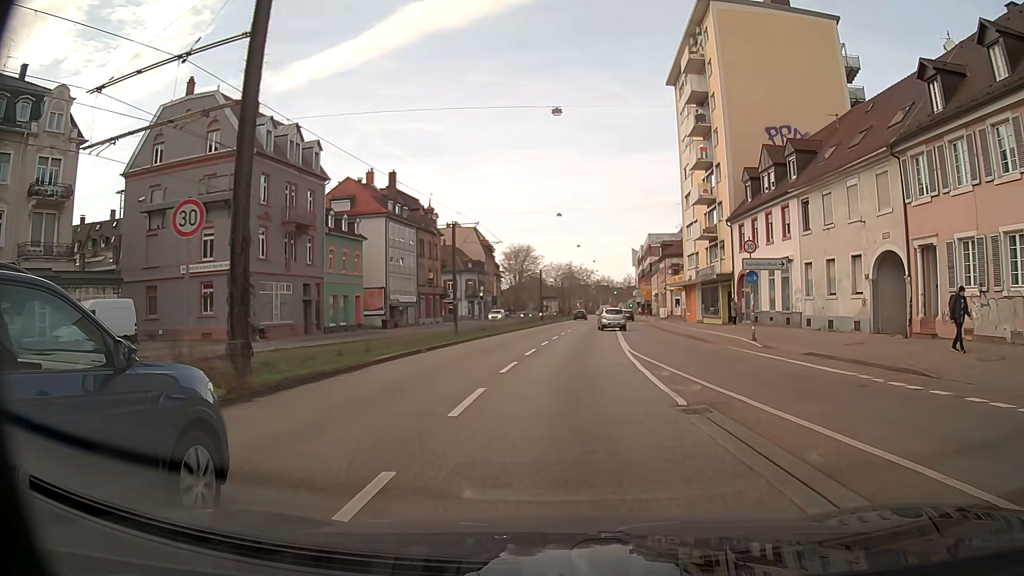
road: trunk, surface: asphalt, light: Day
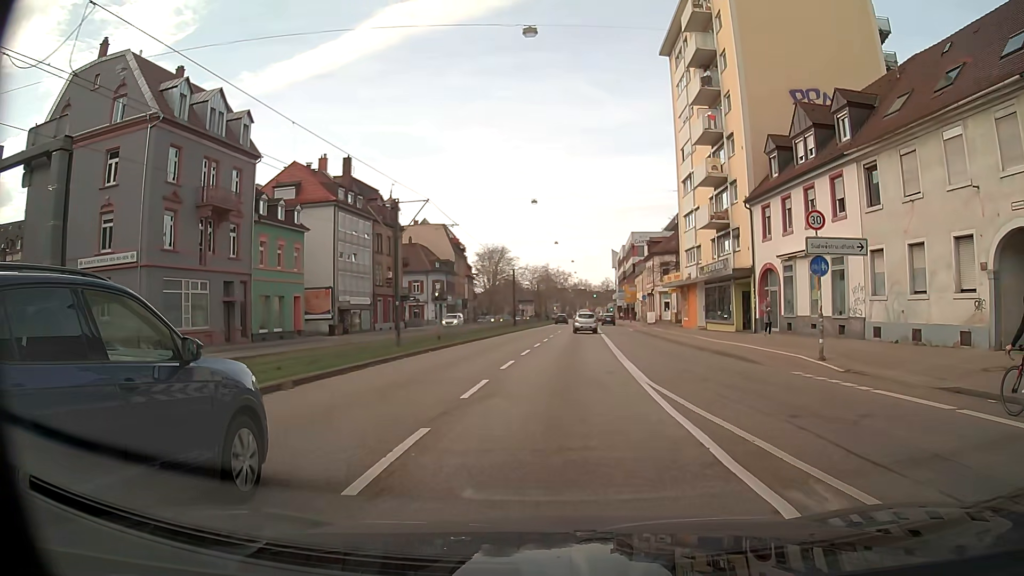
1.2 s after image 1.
(+0.2, +9.5) m; +2°
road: primary
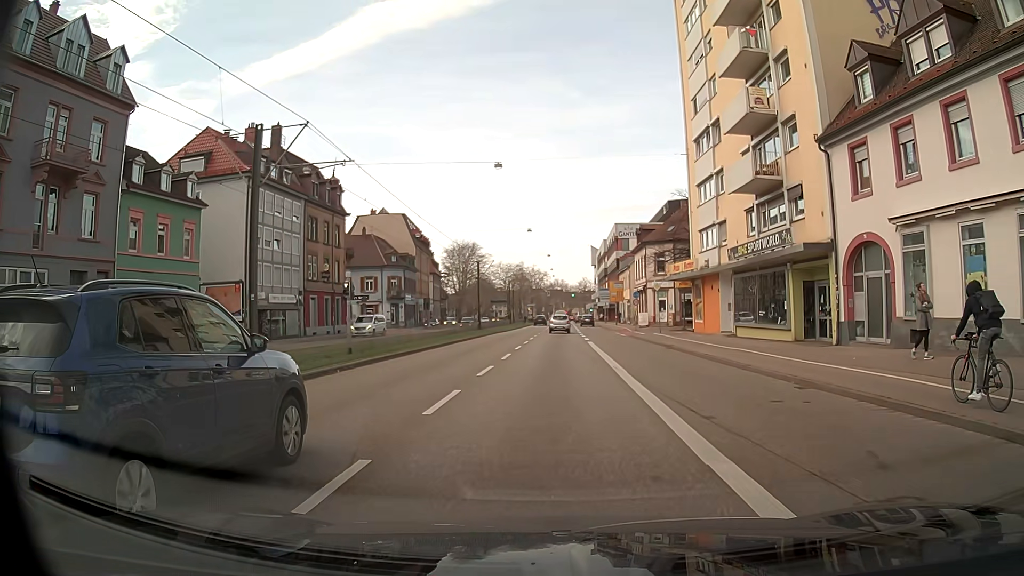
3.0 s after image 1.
(+0.3, +13.6) m; +2°
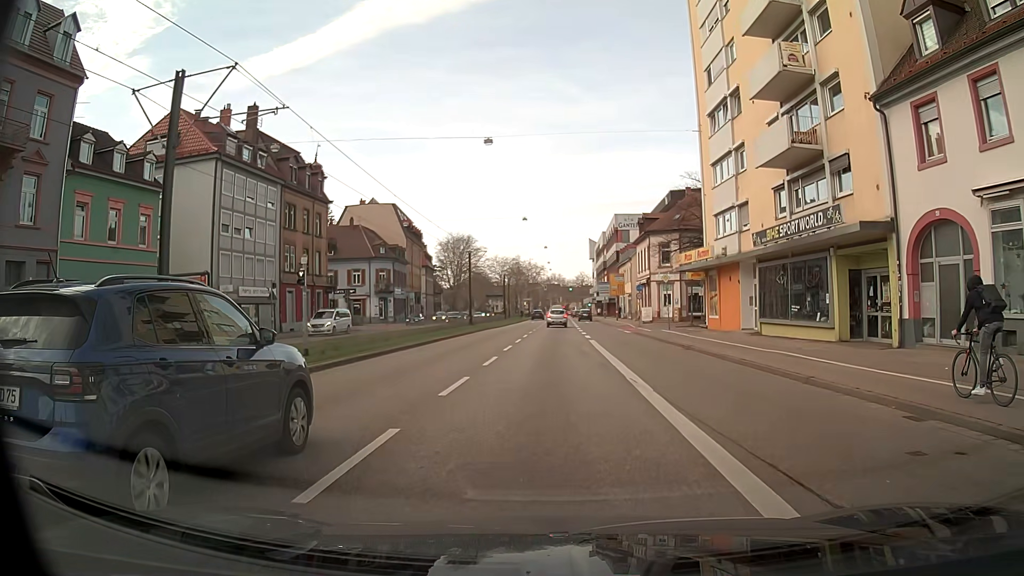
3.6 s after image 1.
(0.0, +4.6) m; 0°
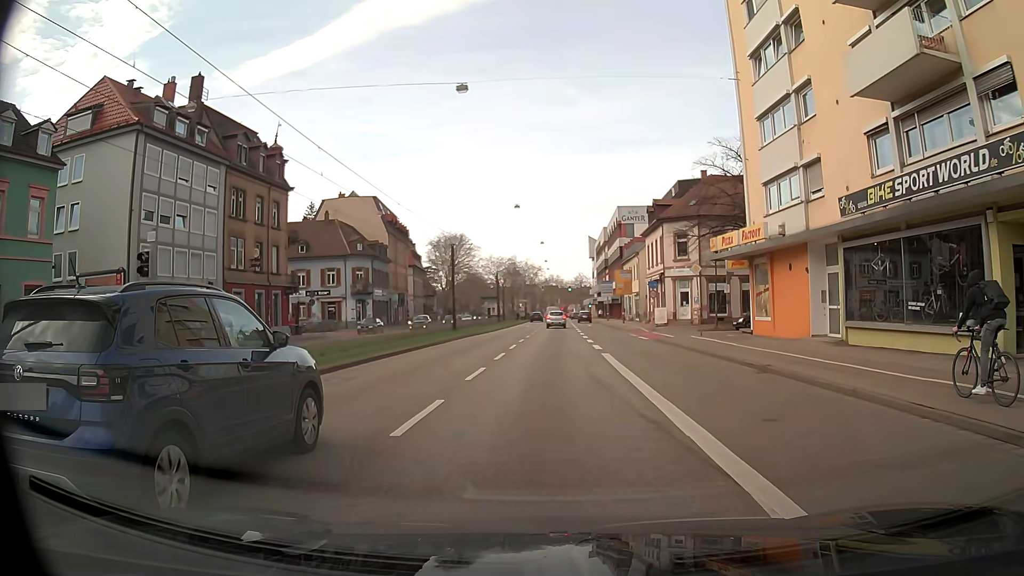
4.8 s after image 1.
(0.0, +9.3) m; 0°
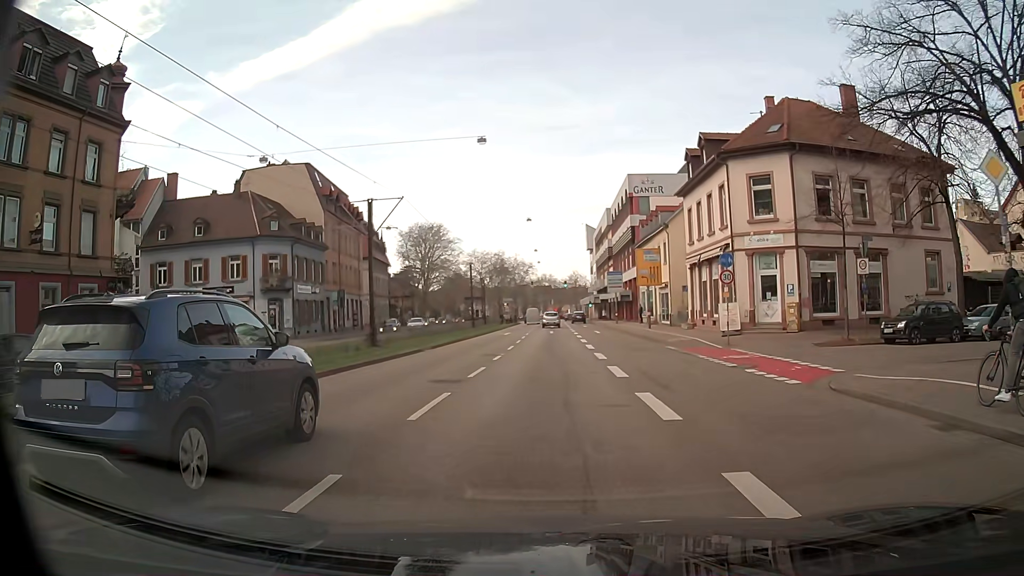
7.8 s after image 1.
(+0.1, +22.8) m; +1°
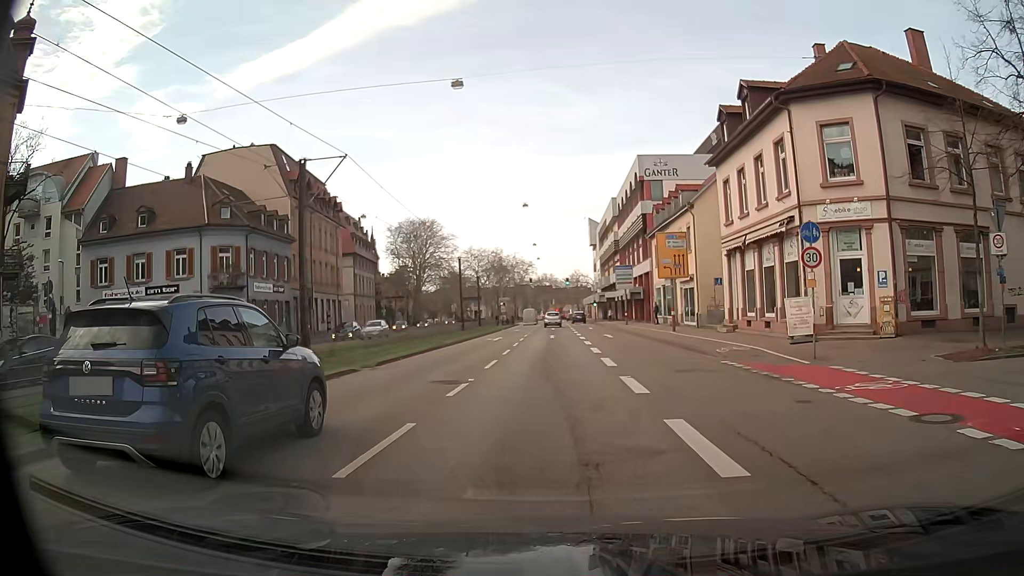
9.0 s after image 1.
(0.0, +9.0) m; 0°
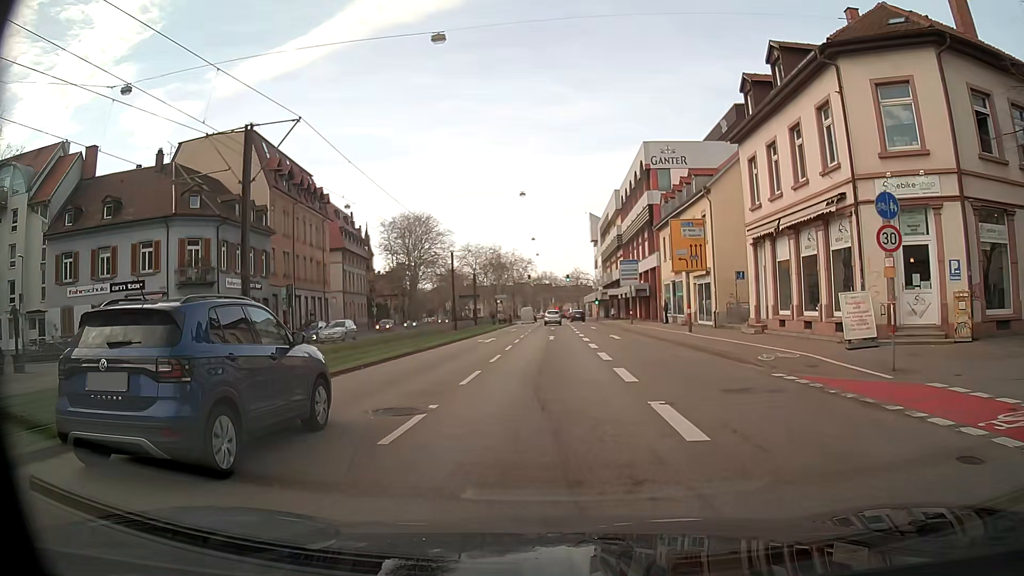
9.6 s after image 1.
(0.0, +4.5) m; 0°
